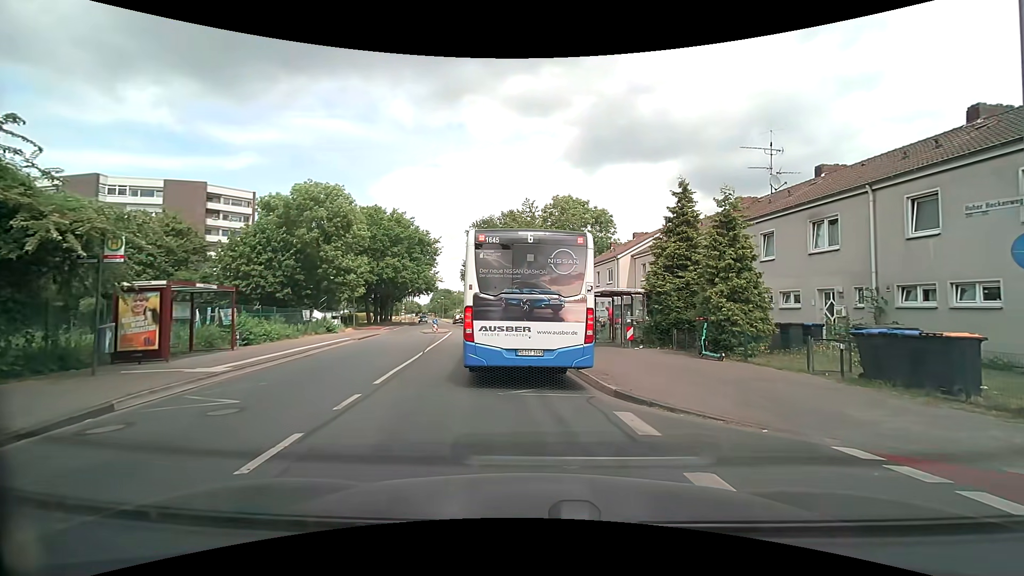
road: tertiary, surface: asphalt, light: Day
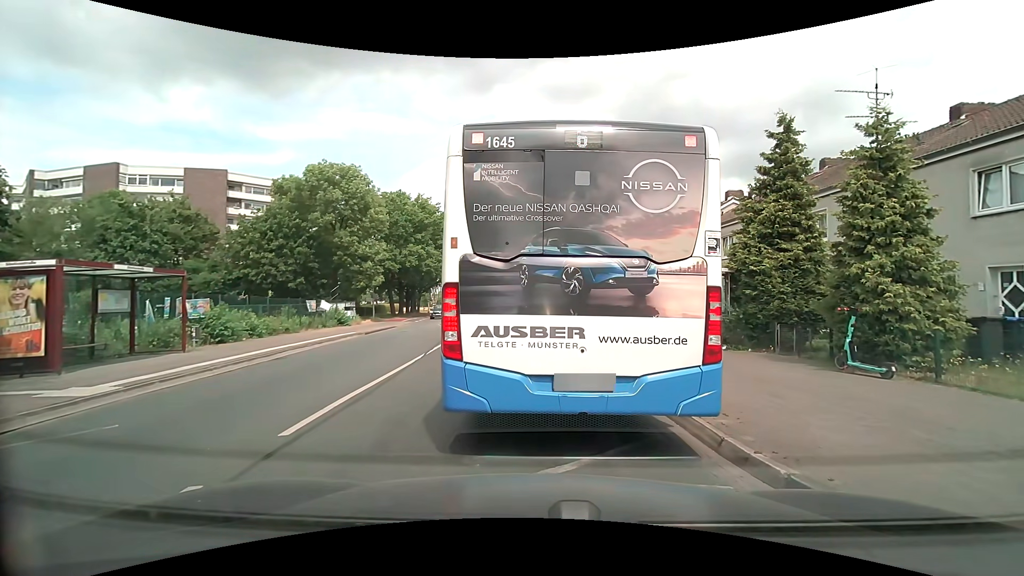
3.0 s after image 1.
(-0.1, +4.9) m; -3°
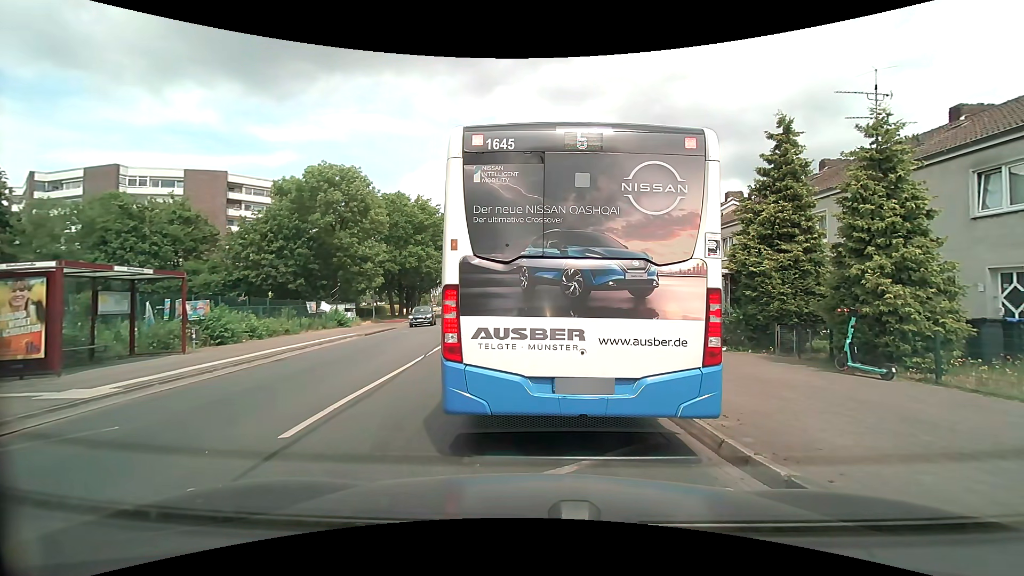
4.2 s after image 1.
(0.0, +0.1) m; 0°
